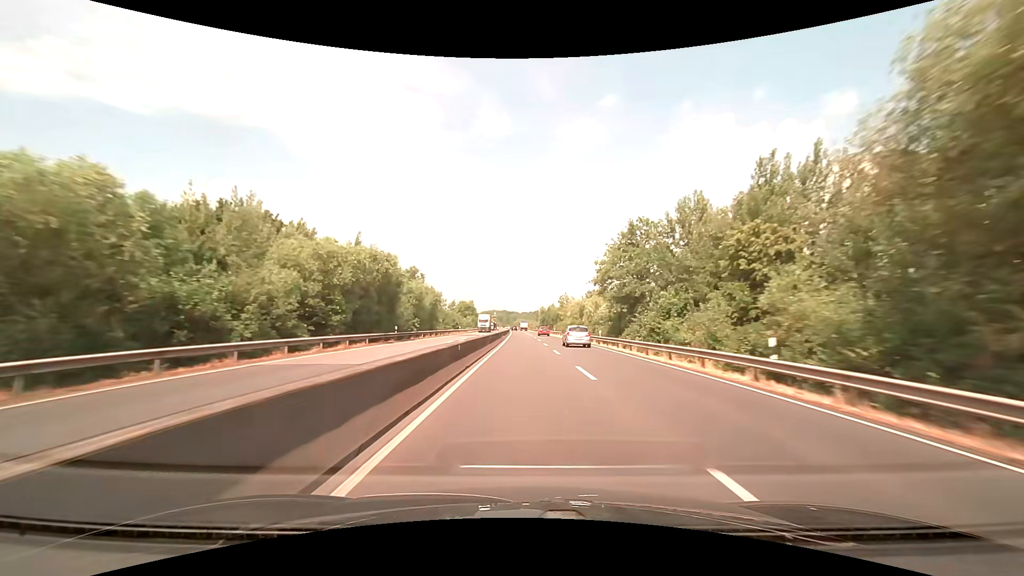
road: trunk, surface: asphalt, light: Day
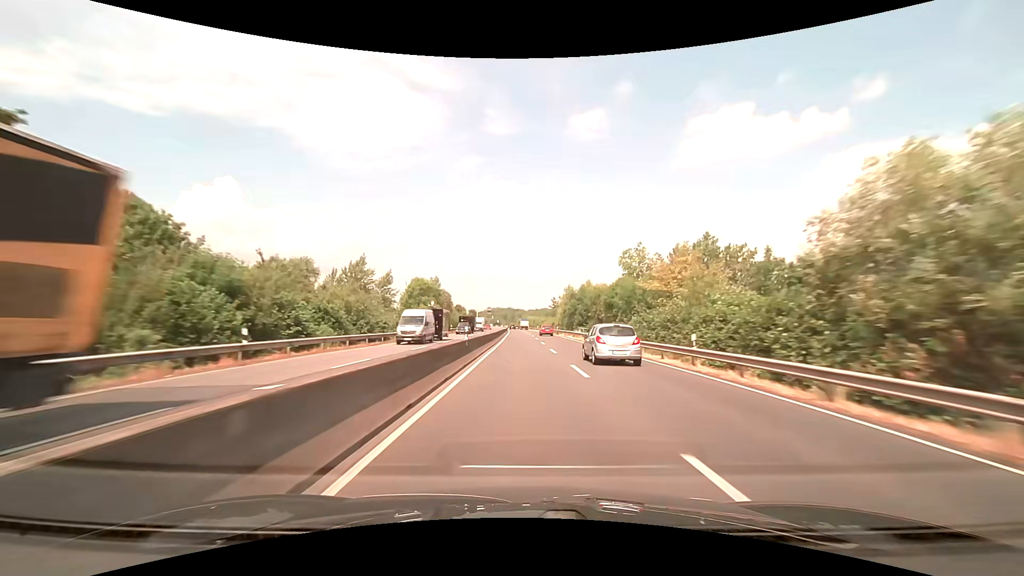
(0.0, +72.0) m; -1°
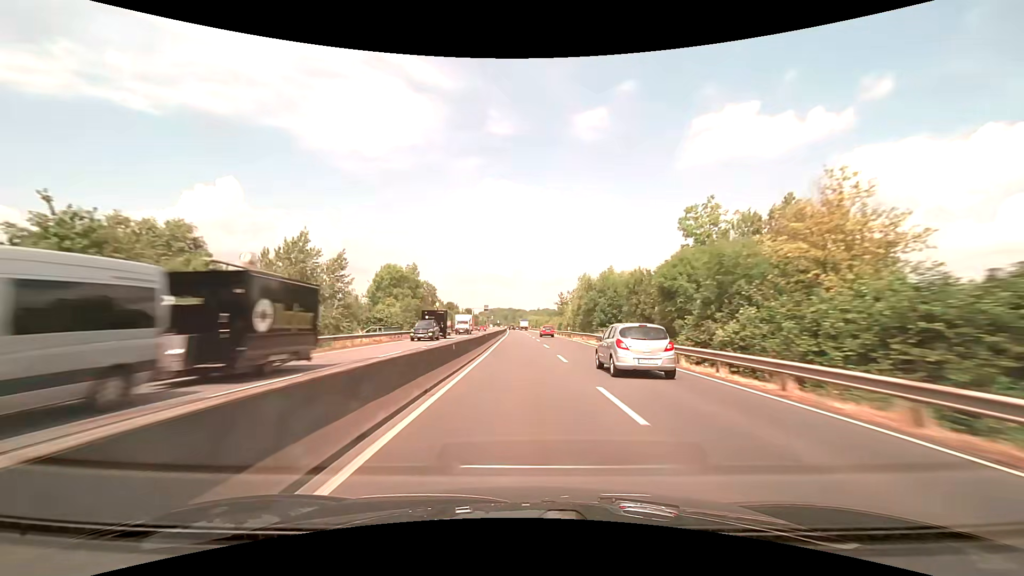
(0.0, +18.4) m; 0°
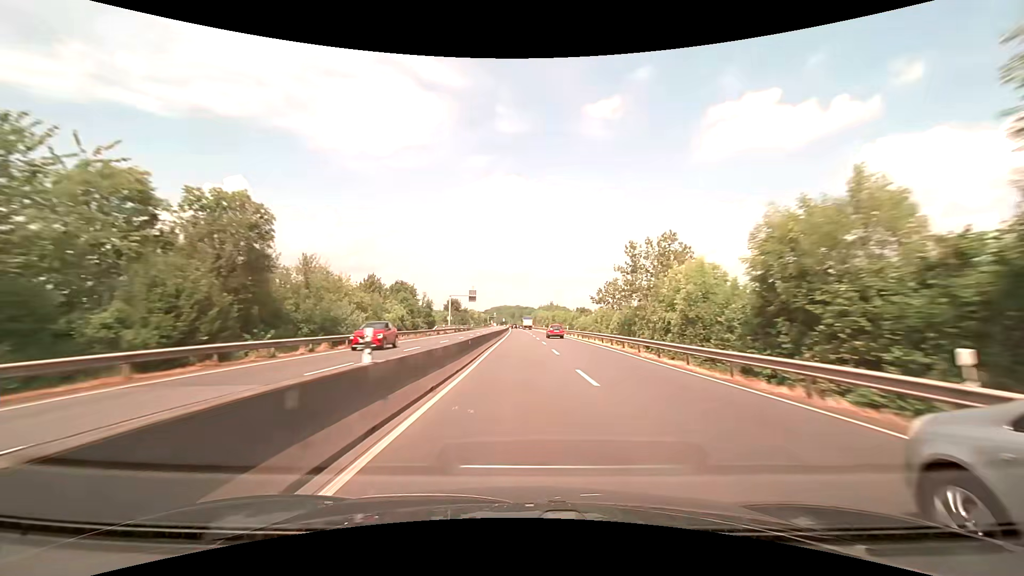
(-0.6, +55.8) m; -1°
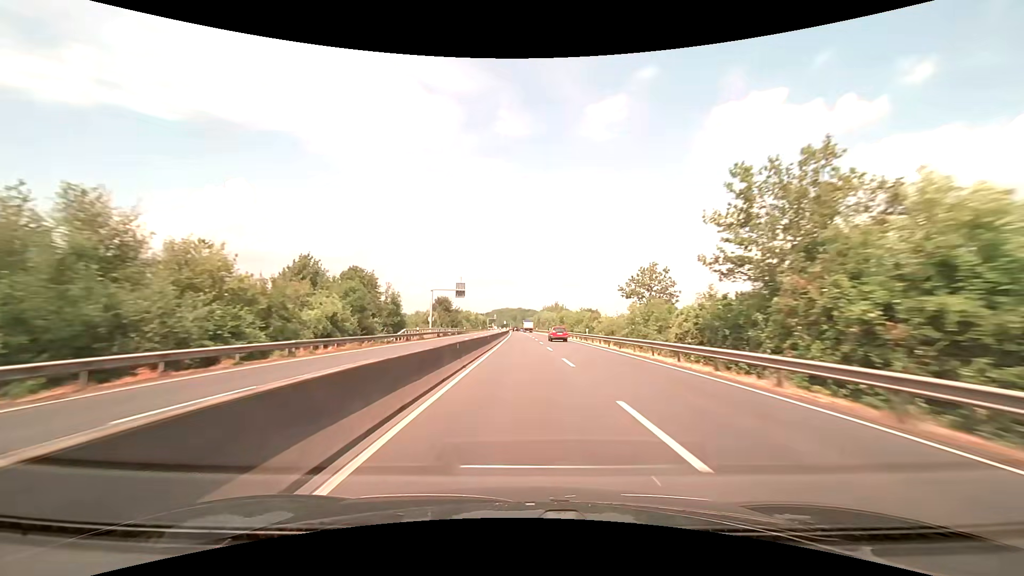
(0.0, +18.7) m; 0°
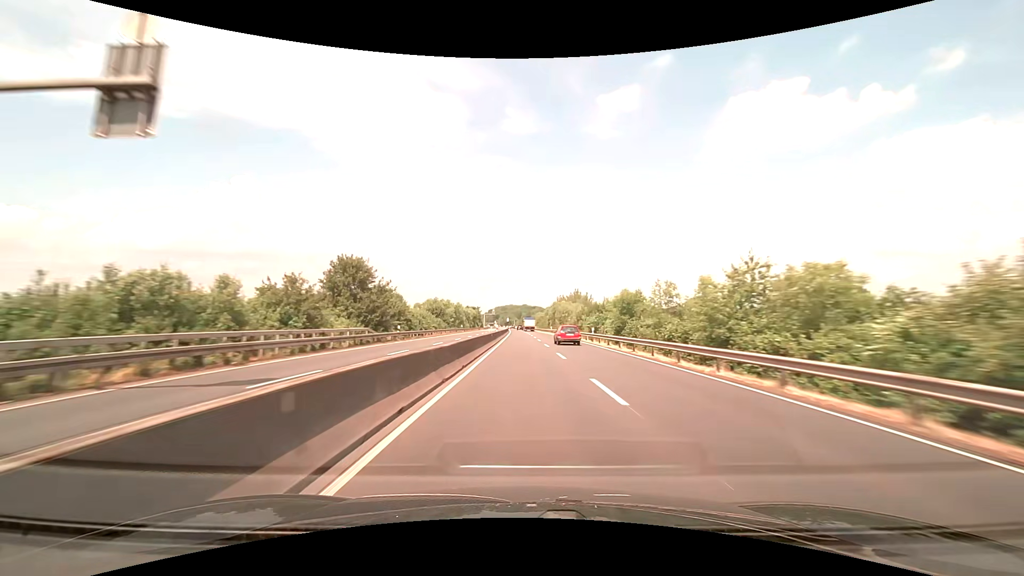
(-0.3, +56.4) m; -1°
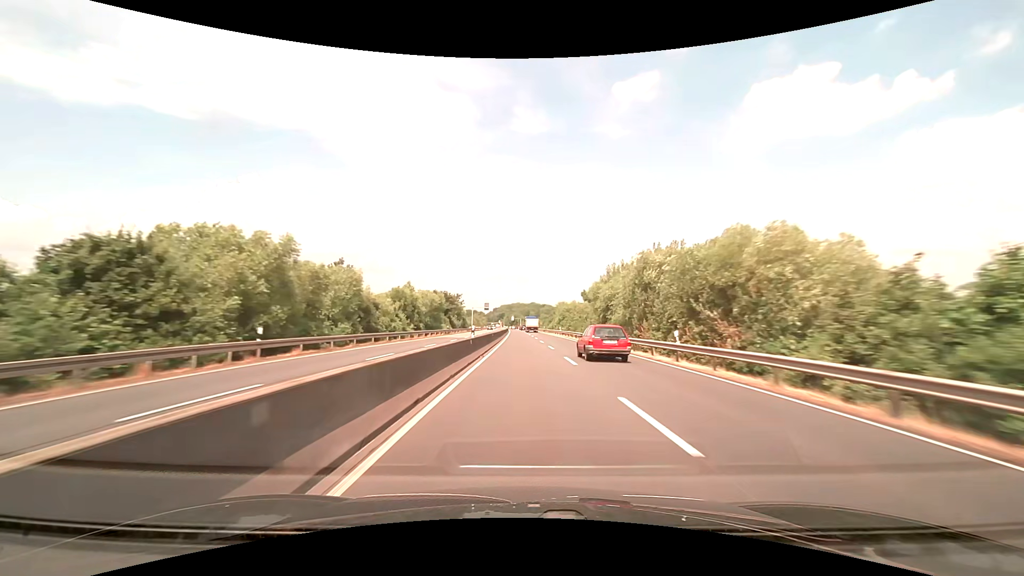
(-0.7, +75.6) m; -1°
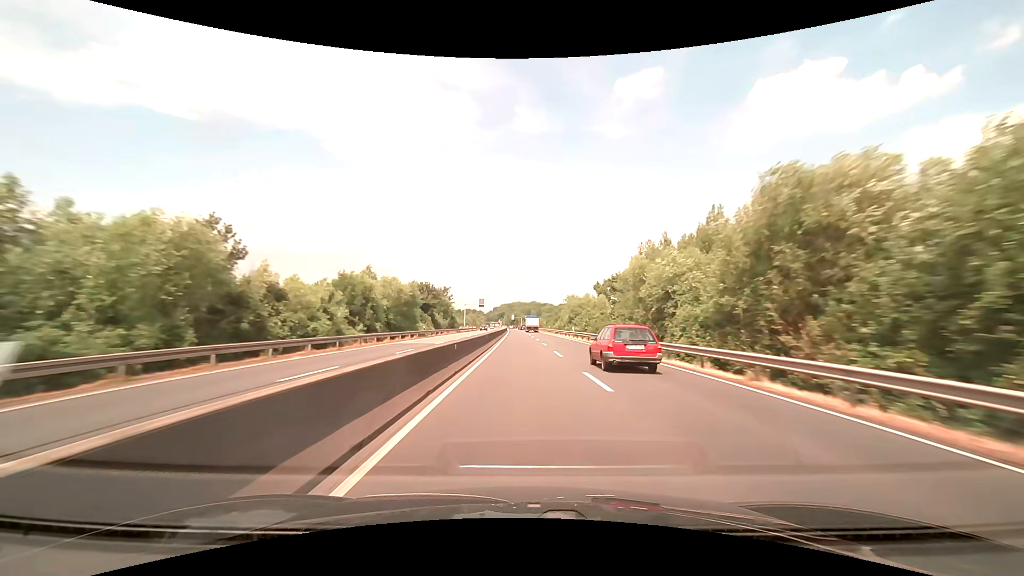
(0.0, +19.0) m; 0°
(0, +10) (0, +20) (0, +30) (0, +40) (0, +50) (0, +60) (0, +70) (-1, +80) (-1, +90) (-1, +100) m
